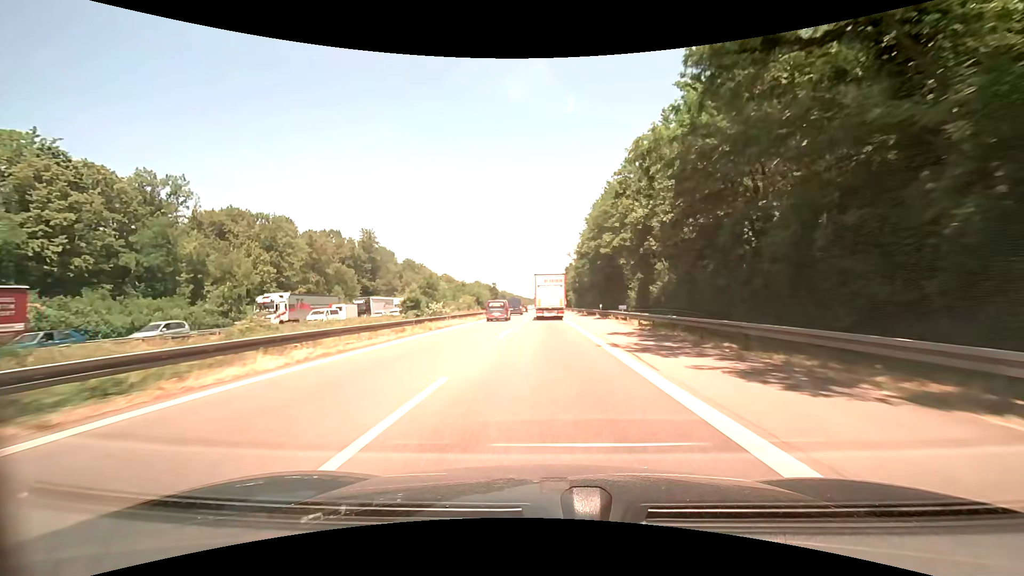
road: motorway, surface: asphalt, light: Day
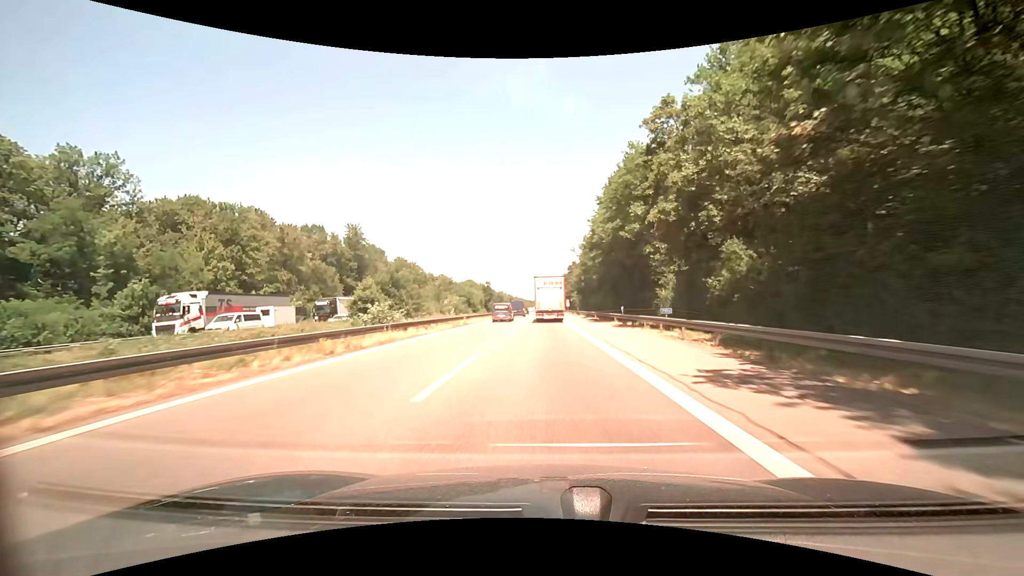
(0.0, +13.6) m; 0°
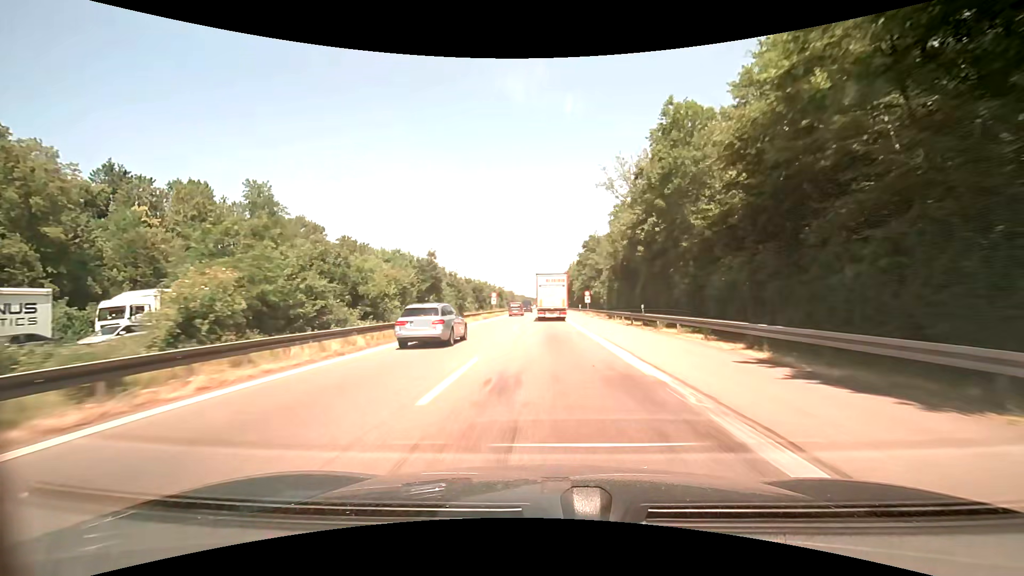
(-0.1, +54.4) m; 0°
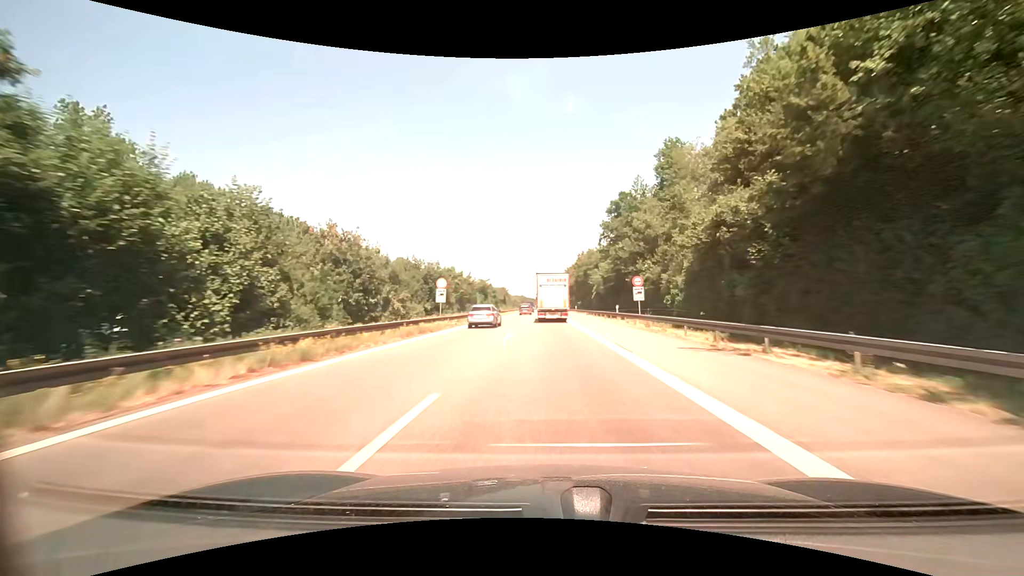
(-0.3, +40.8) m; 0°
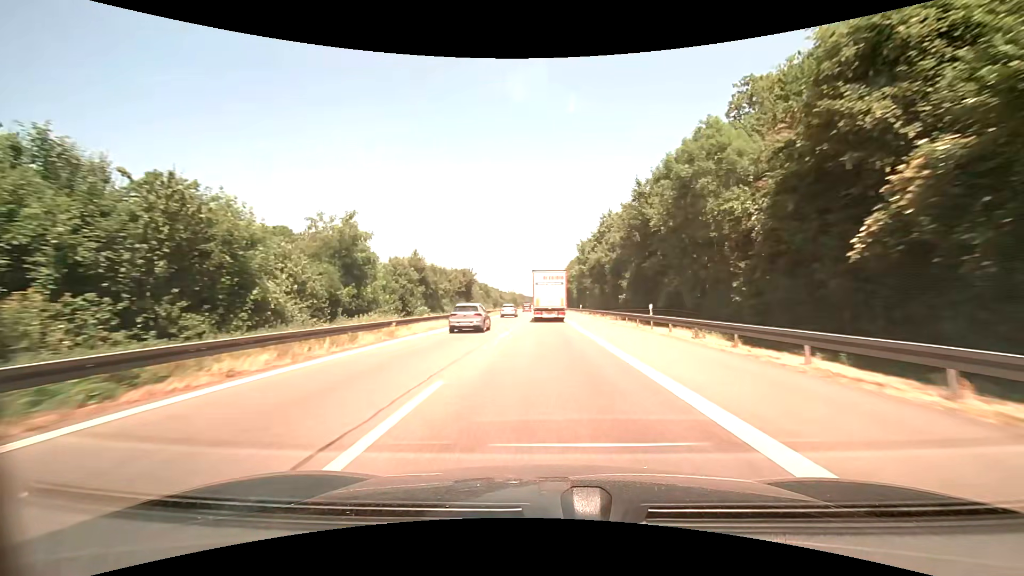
(+0.2, +66.6) m; 0°
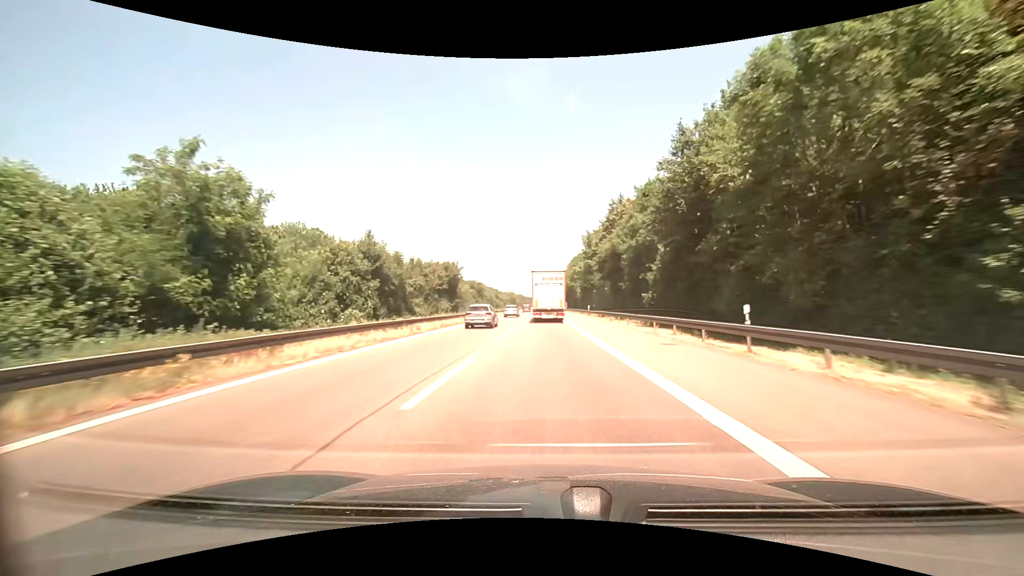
(0.0, +13.0) m; 0°
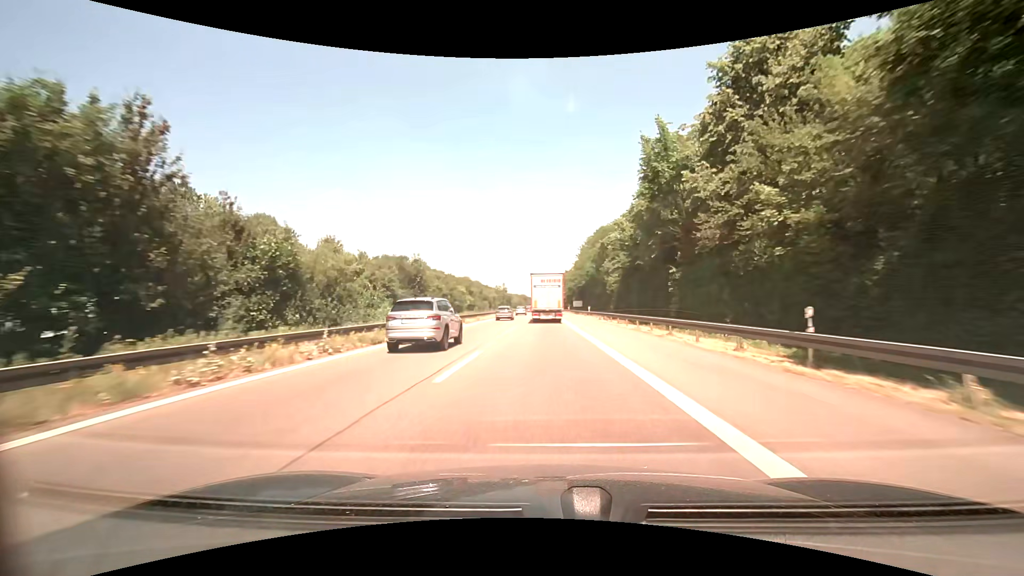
(-0.1, +51.6) m; -1°
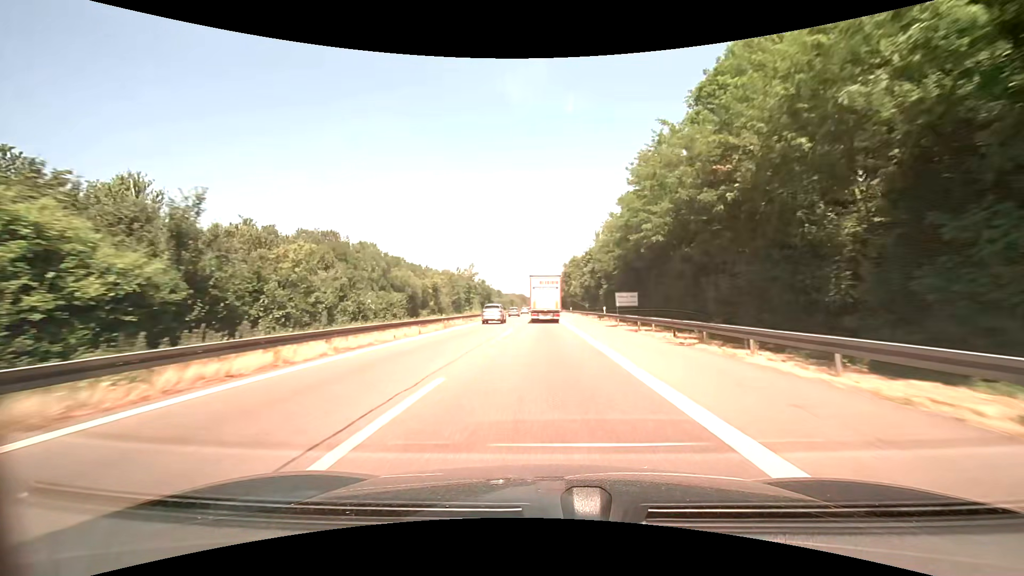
(0.0, +65.5) m; 0°
(0, +10) (0, +20) (0, +30) (0, +40) (0, +50) (0, +60) (0, +70) (0, +80) (-1, +90) (-1, +100) m
